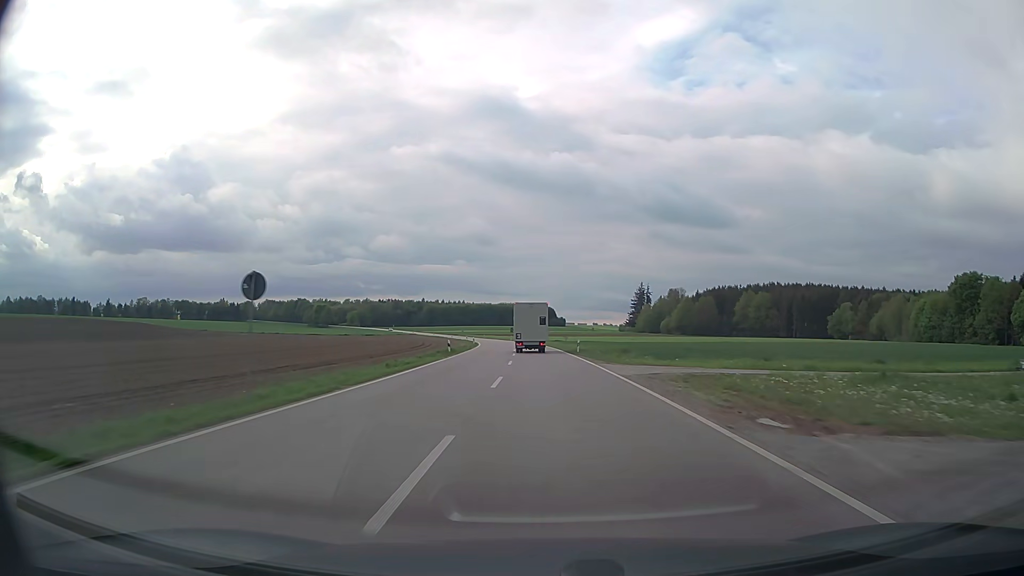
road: secondary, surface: asphalt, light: Day
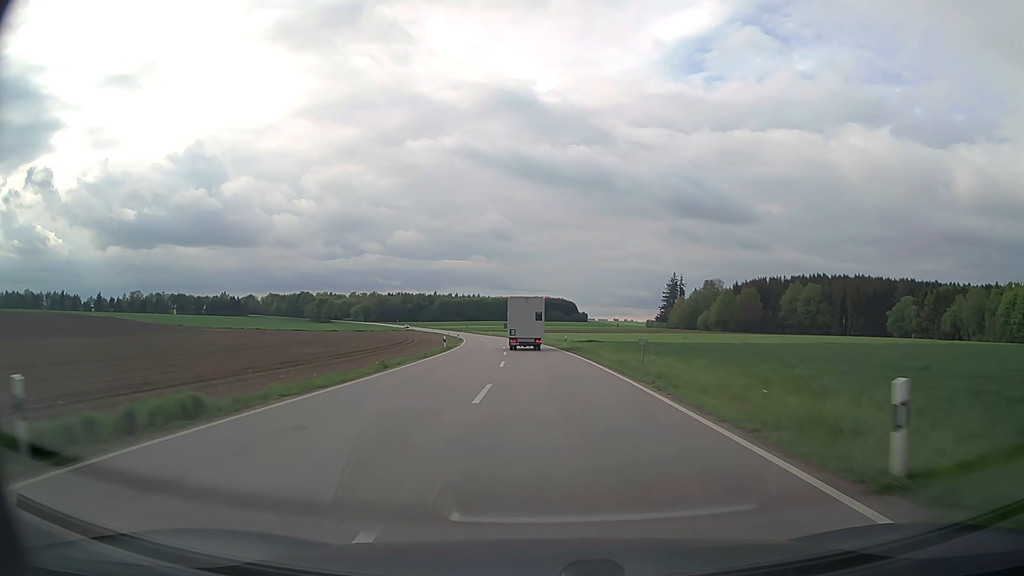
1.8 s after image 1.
(-0.5, +40.5) m; -2°
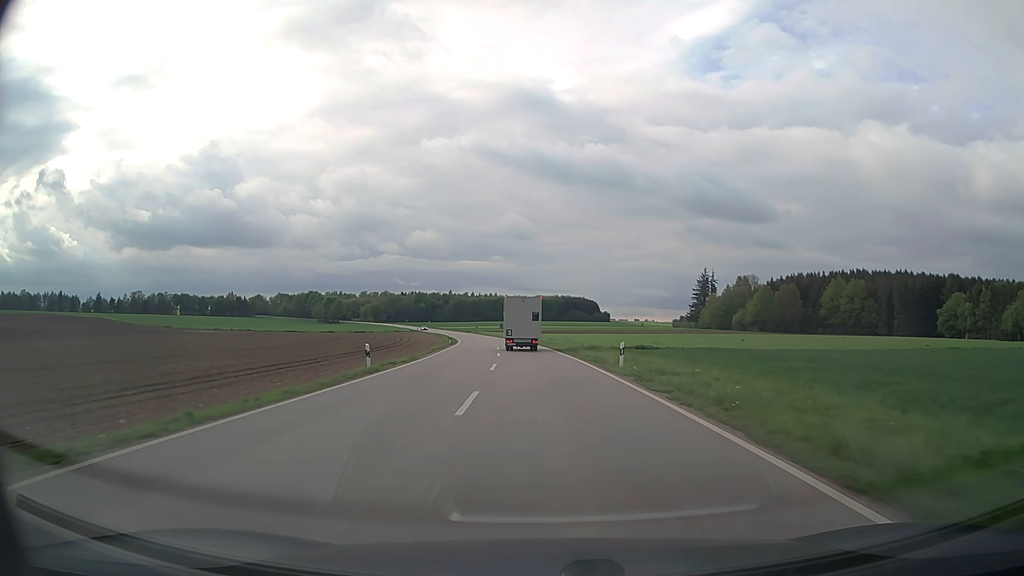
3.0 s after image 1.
(-0.3, +25.7) m; -2°
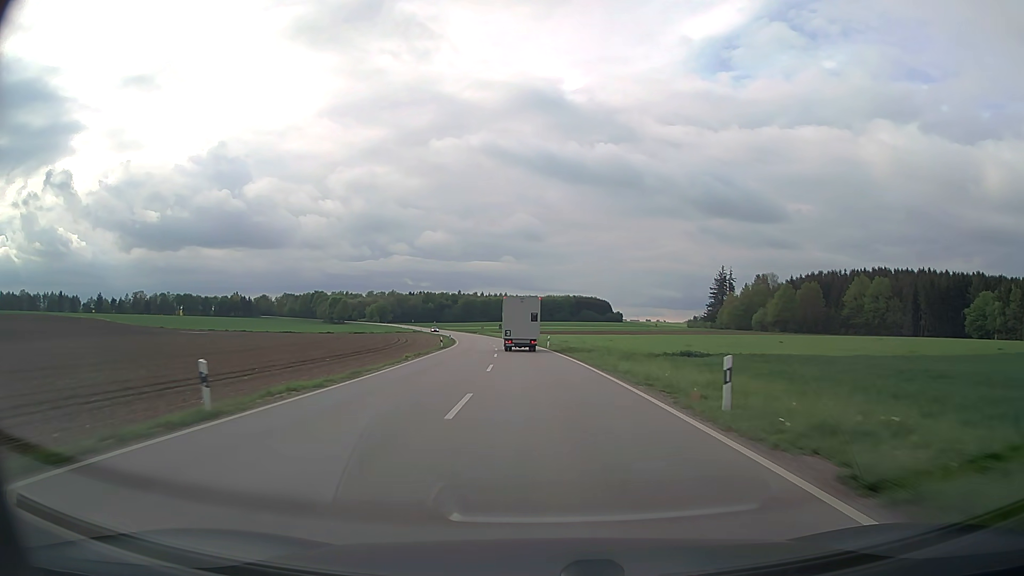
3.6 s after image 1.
(-0.1, +12.4) m; -1°
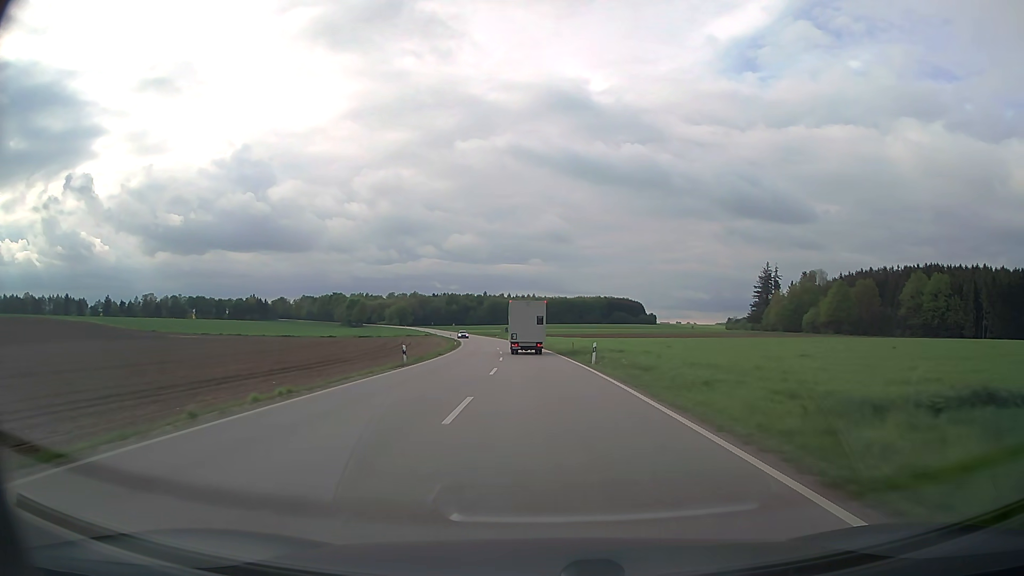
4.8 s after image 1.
(-0.5, +24.4) m; -2°
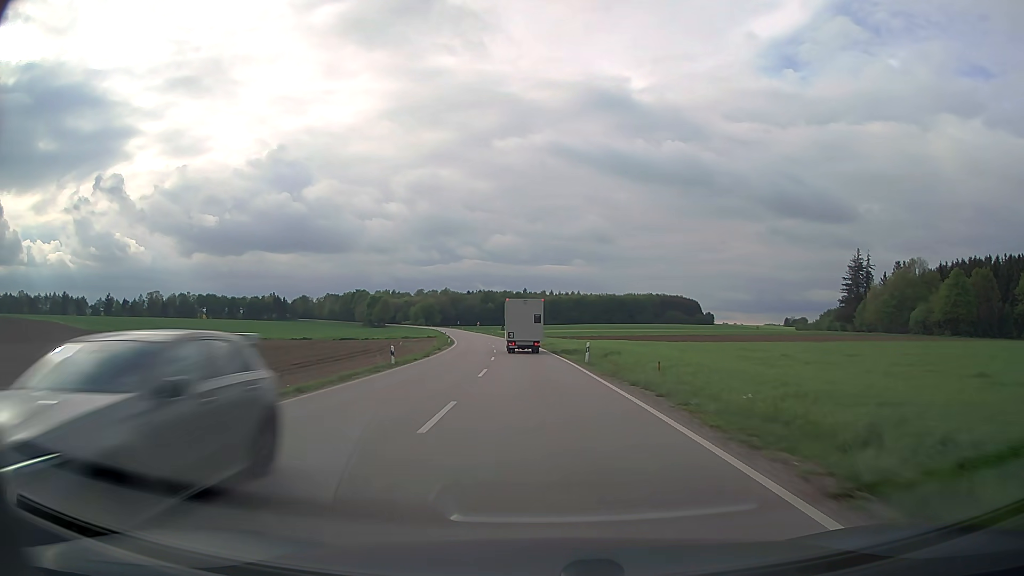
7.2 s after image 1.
(-1.5, +49.1) m; -4°
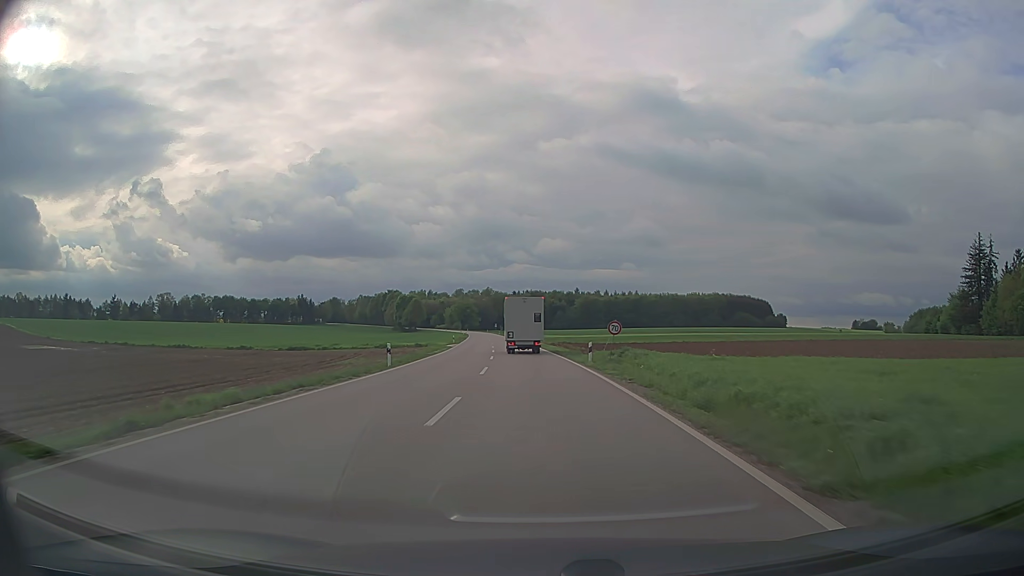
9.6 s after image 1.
(-1.7, +47.8) m; -4°
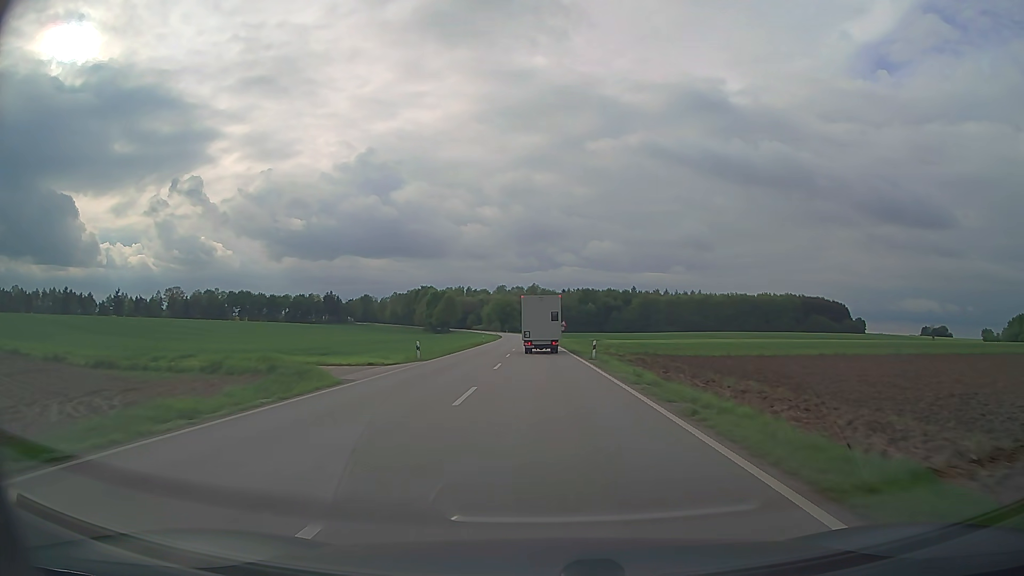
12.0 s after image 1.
(-1.8, +45.5) m; -4°
(0, +10) (0, +20) (0, +30) (0, +40) (-1, +50) (-1, +60) (-1, +70) (-1, +80) (-1, +90) (-2, +100) m
